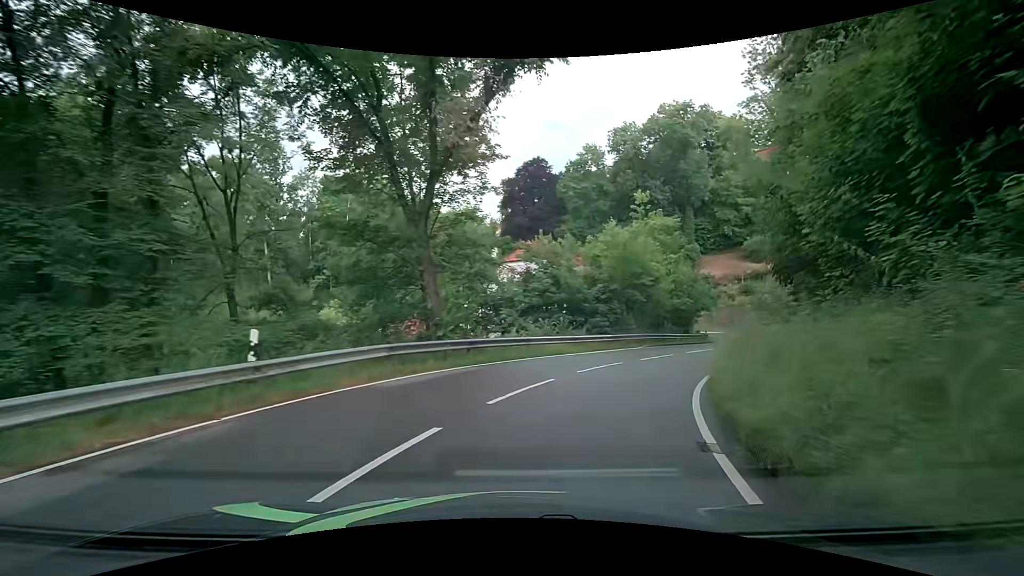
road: tertiary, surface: asphalt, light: Day
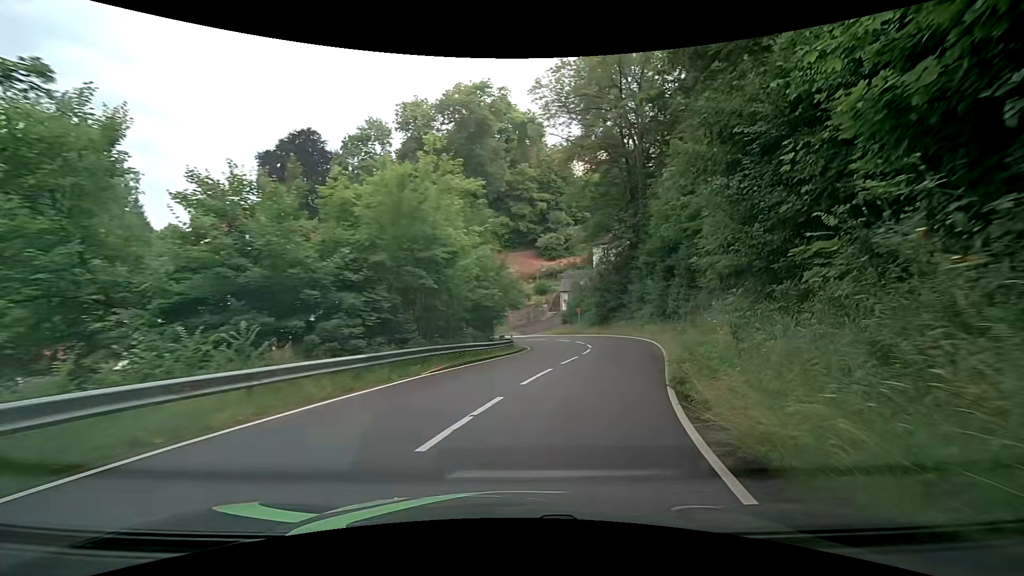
(+2.6, +13.7) m; +22°
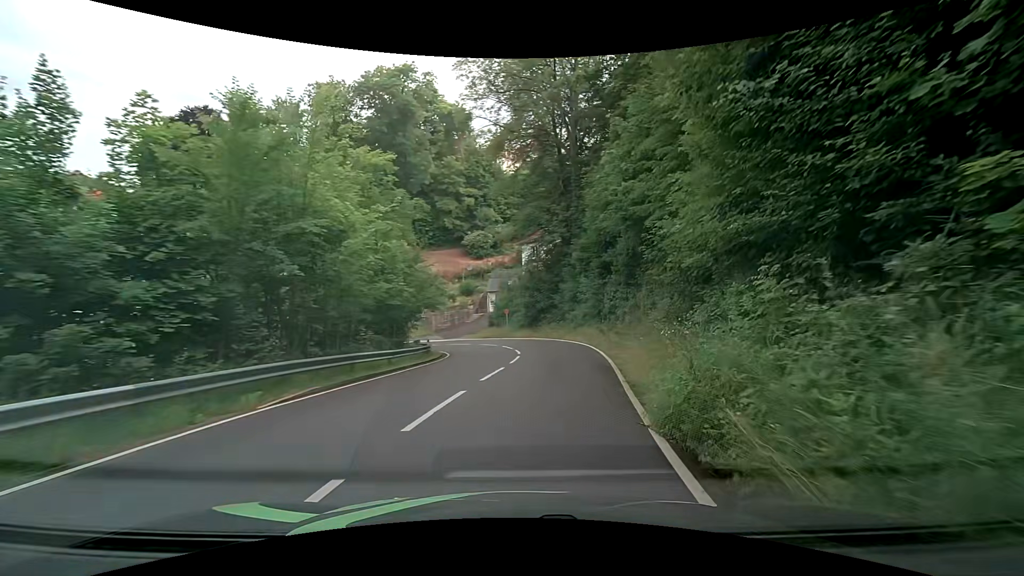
(+0.3, +4.6) m; +8°
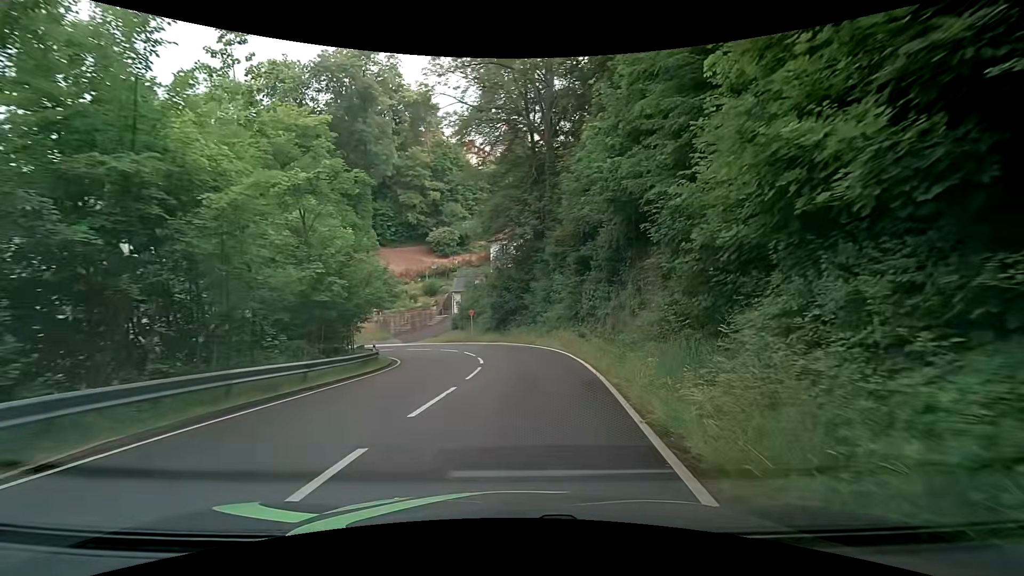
(+0.2, +4.6) m; +4°
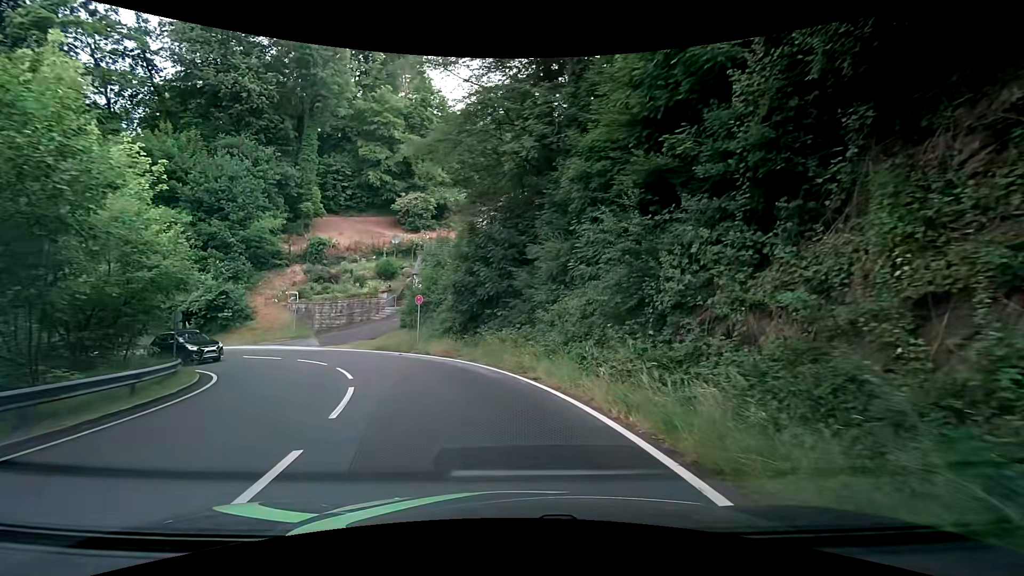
(+0.5, +18.0) m; +1°
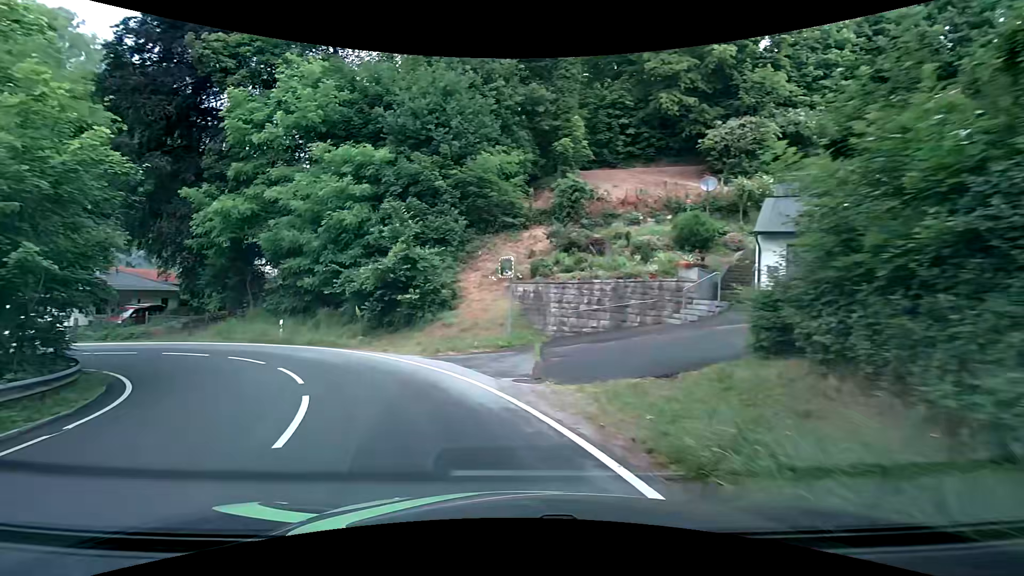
(-4.7, +20.9) m; -33°
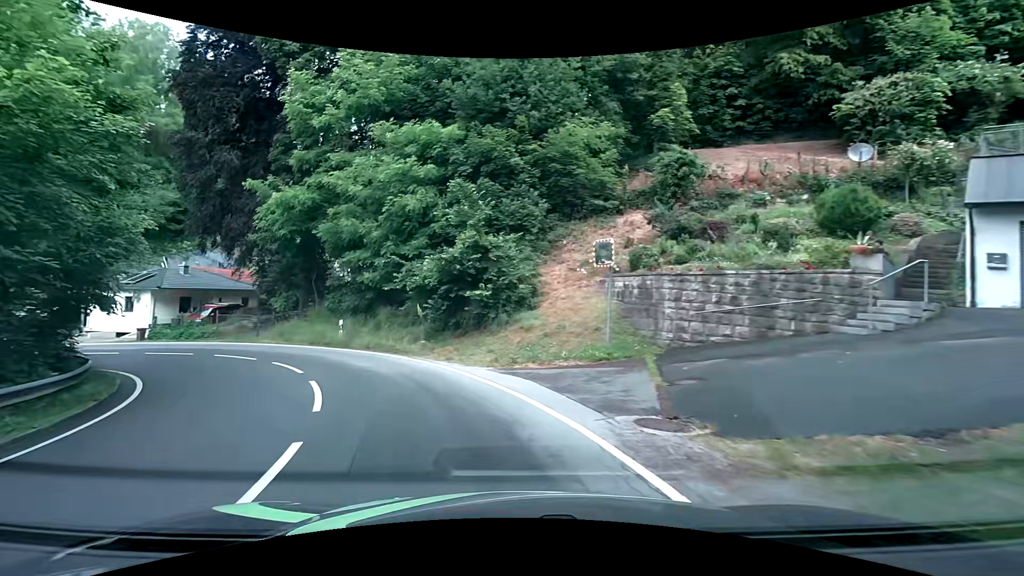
(-0.2, +4.3) m; -7°
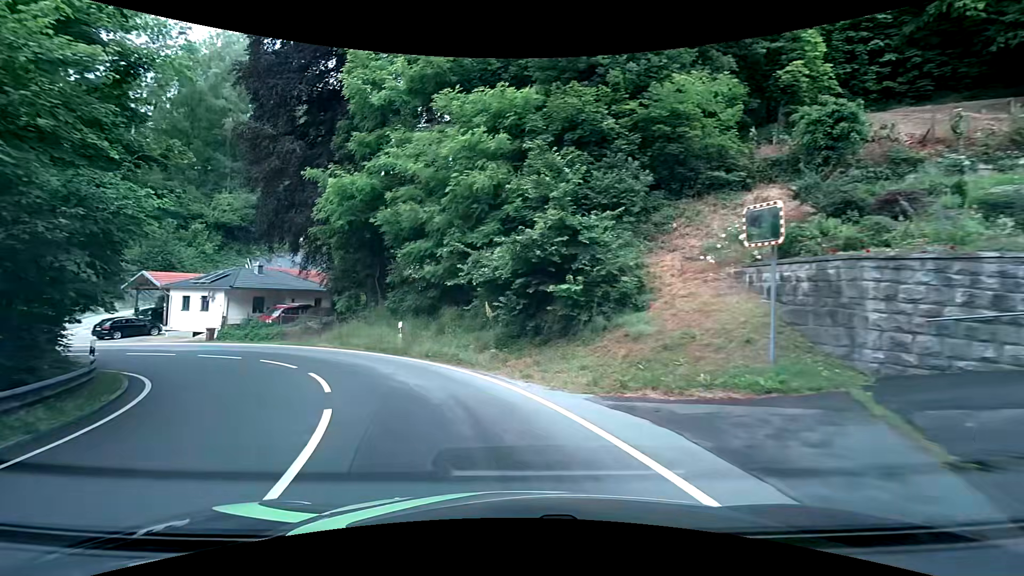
(-0.3, +4.2) m; -9°
(-2, +10) (-6, +19) (-13, +26) (-22, +30) (-32, +31) (-42, +28) (-50, +23) (-56, +15) (-61, +7) (-65, -3) m
